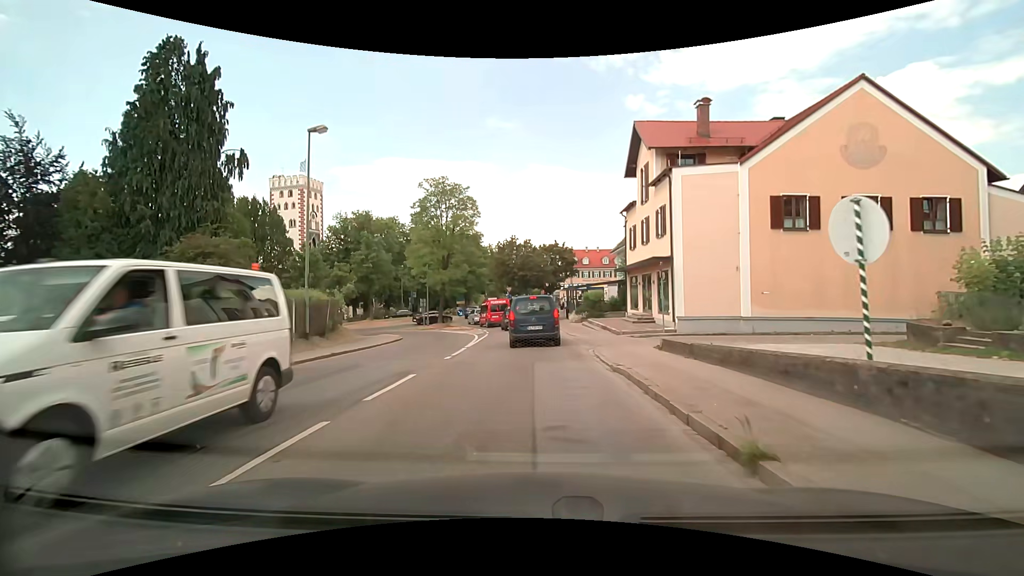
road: tertiary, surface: asphalt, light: Day
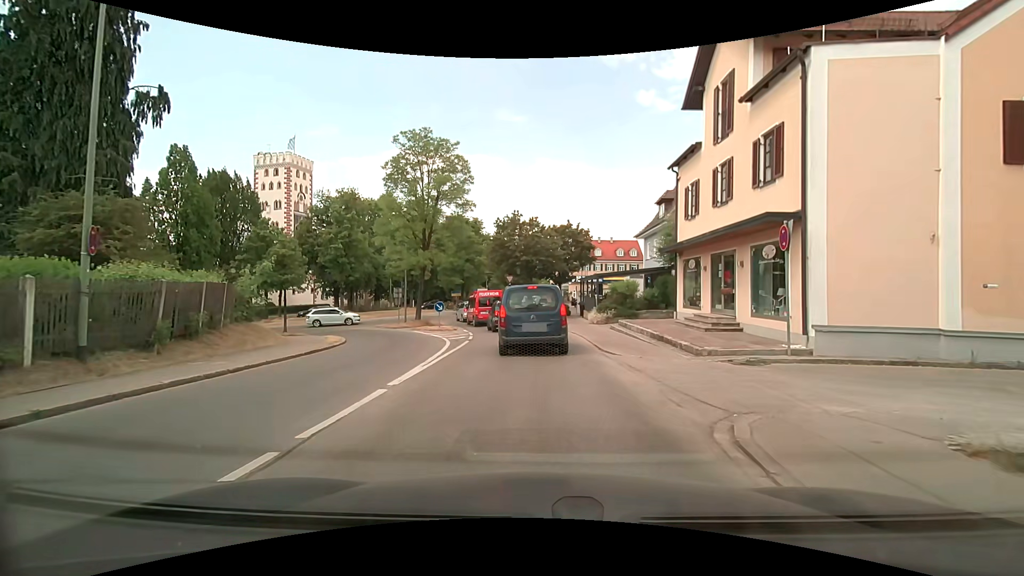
(-0.1, +10.2) m; 0°
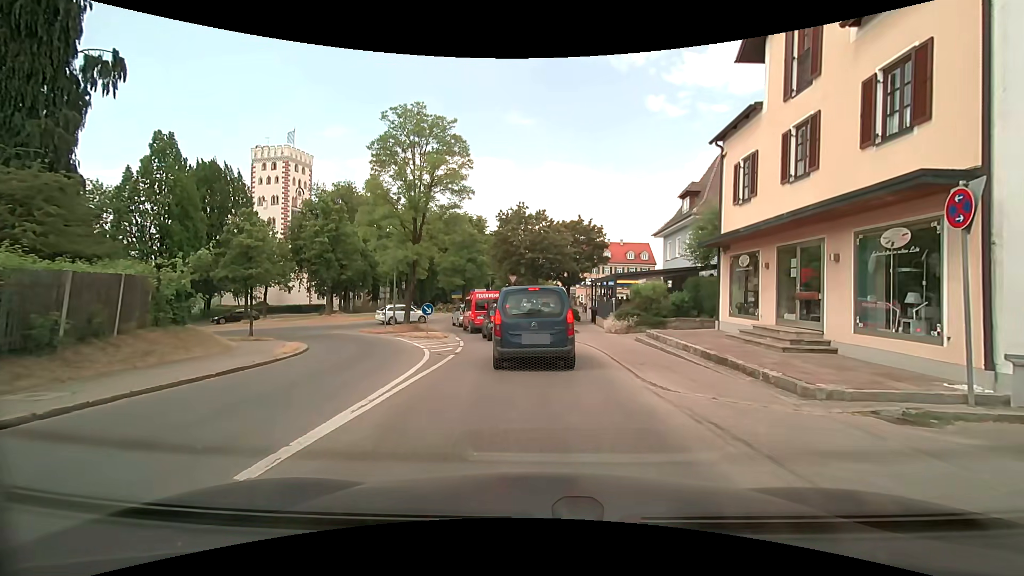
(-0.1, +4.4) m; +1°
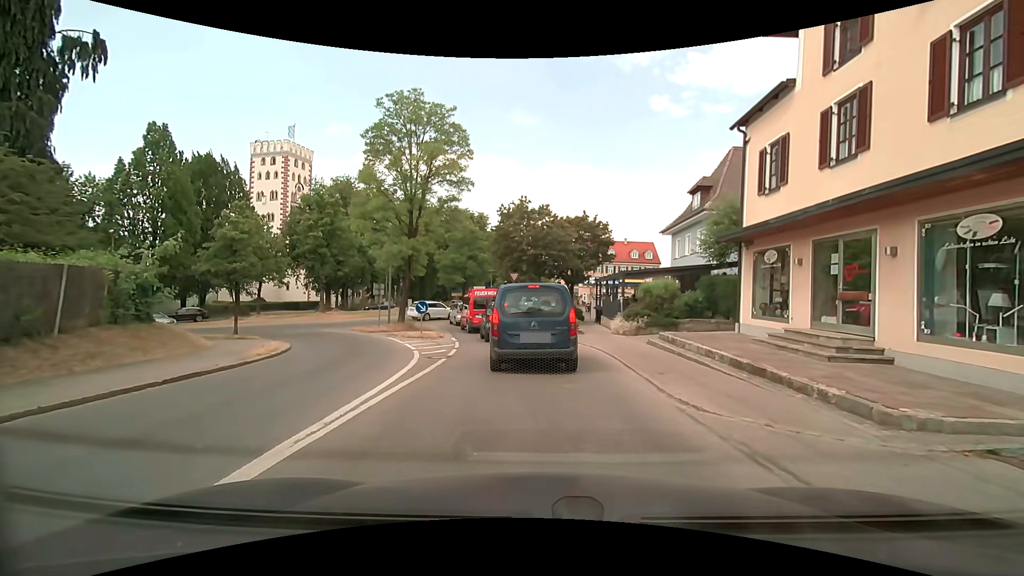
(-0.1, +1.6) m; -2°
